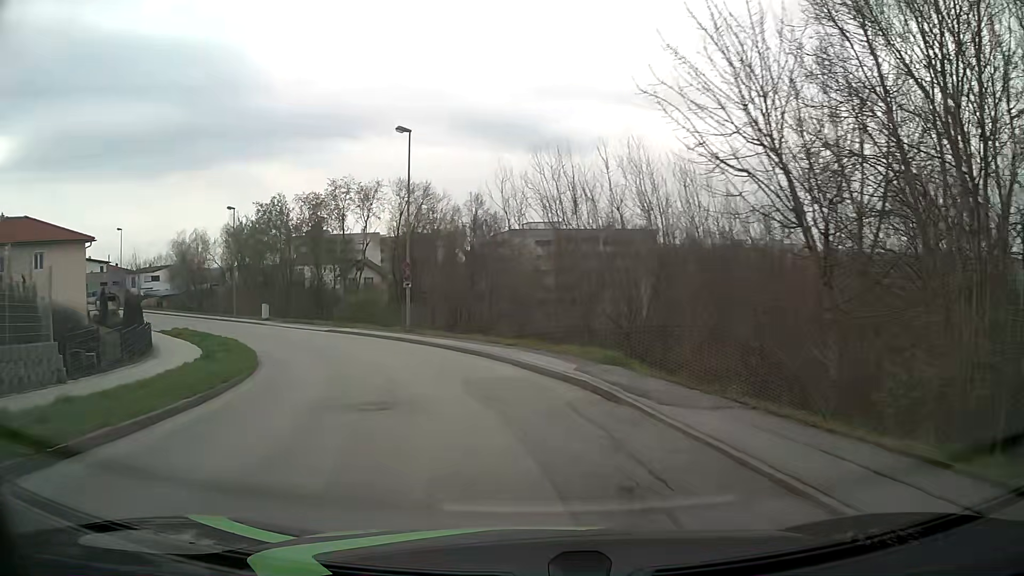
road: residential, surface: asphalt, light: Day
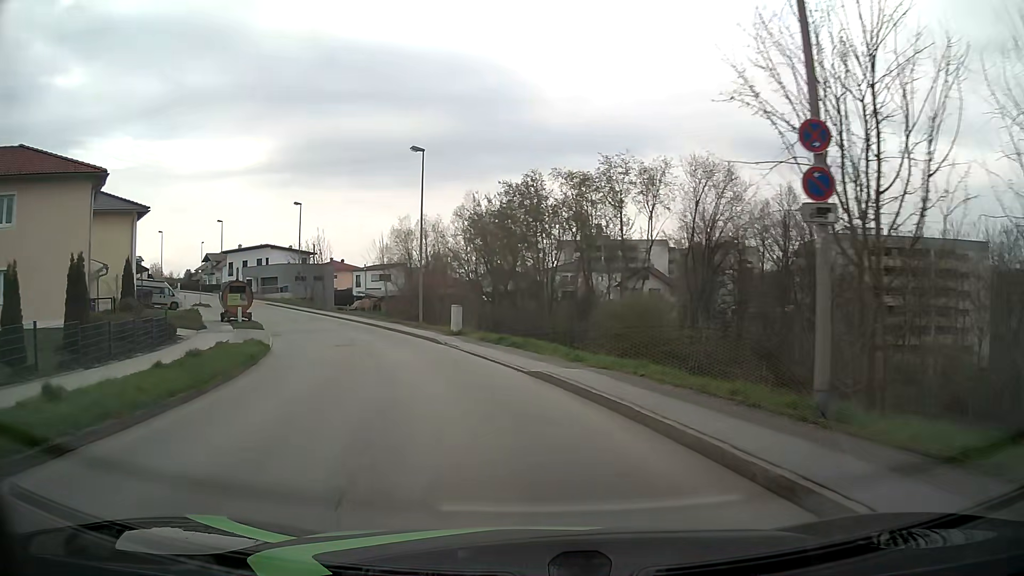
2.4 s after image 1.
(-5.4, +24.5) m; -24°
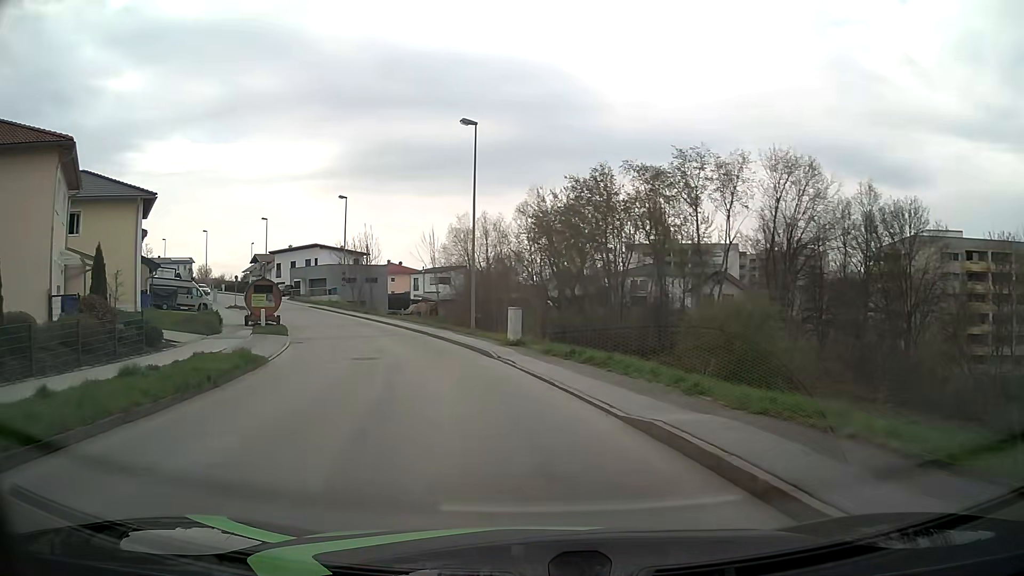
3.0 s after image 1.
(-0.3, +6.2) m; -6°
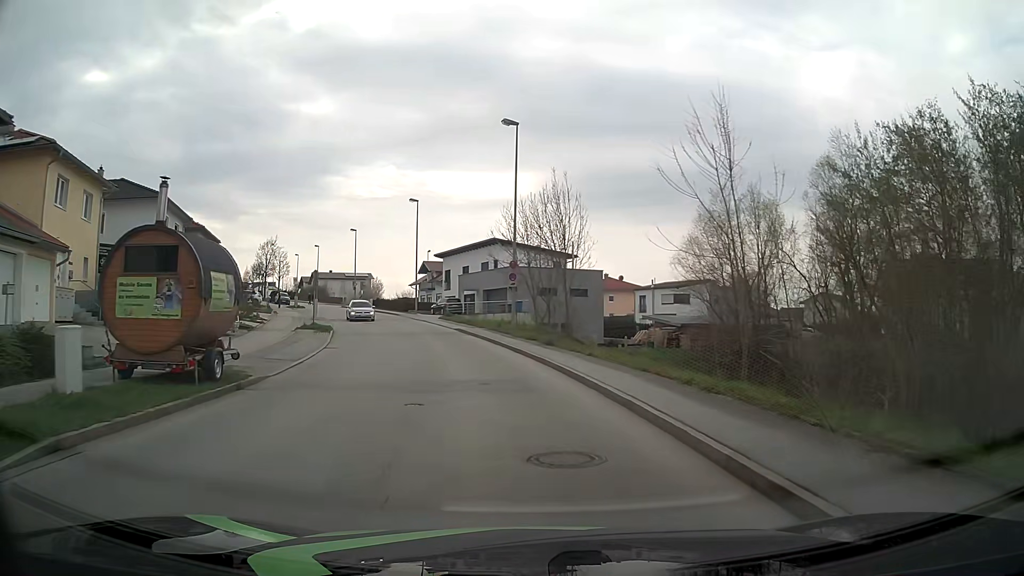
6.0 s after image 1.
(-5.5, +29.1) m; -18°
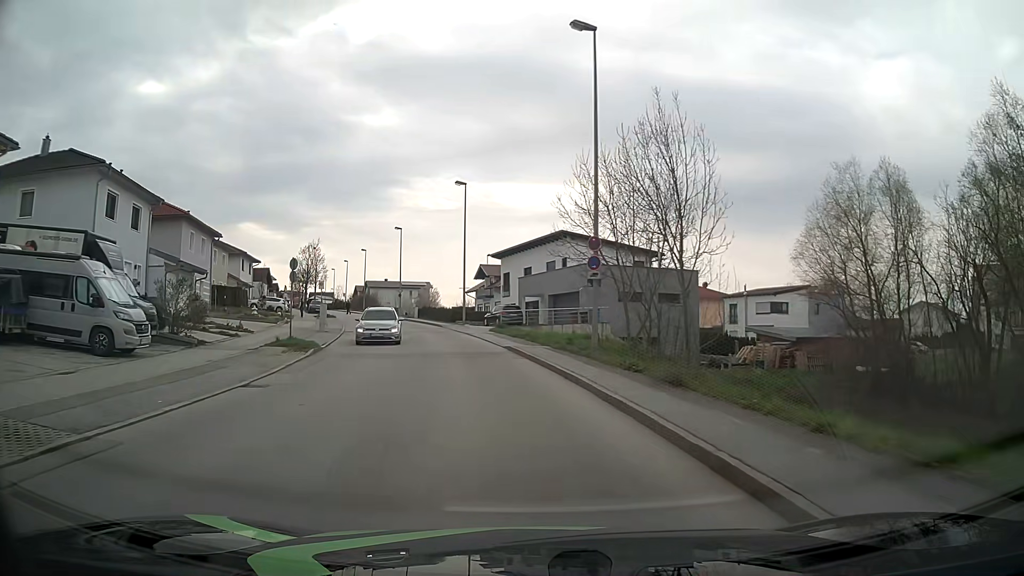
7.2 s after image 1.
(-0.6, +12.1) m; -5°
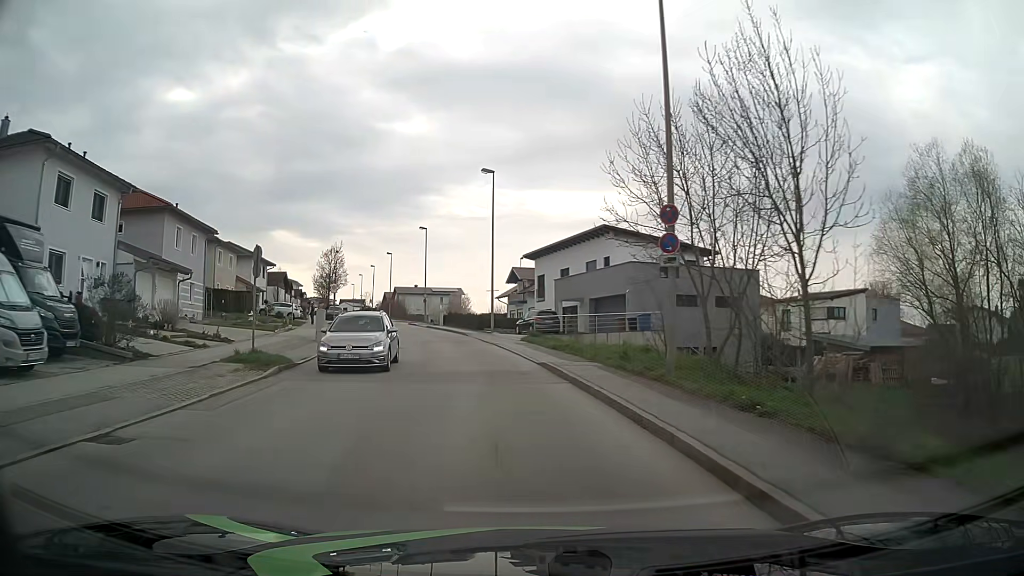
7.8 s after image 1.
(-0.2, +6.1) m; -3°
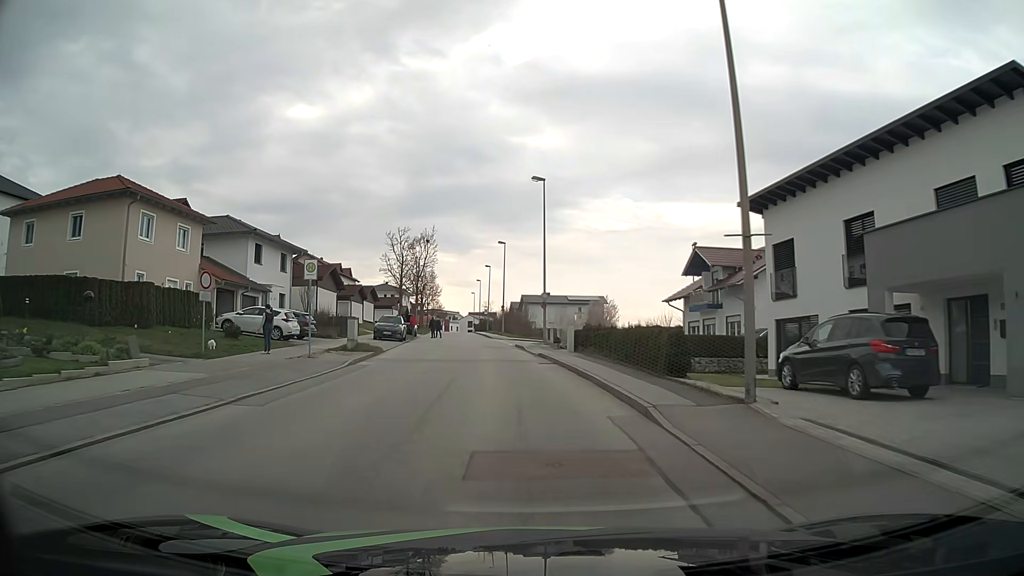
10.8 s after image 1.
(-3.6, +30.1) m; -12°
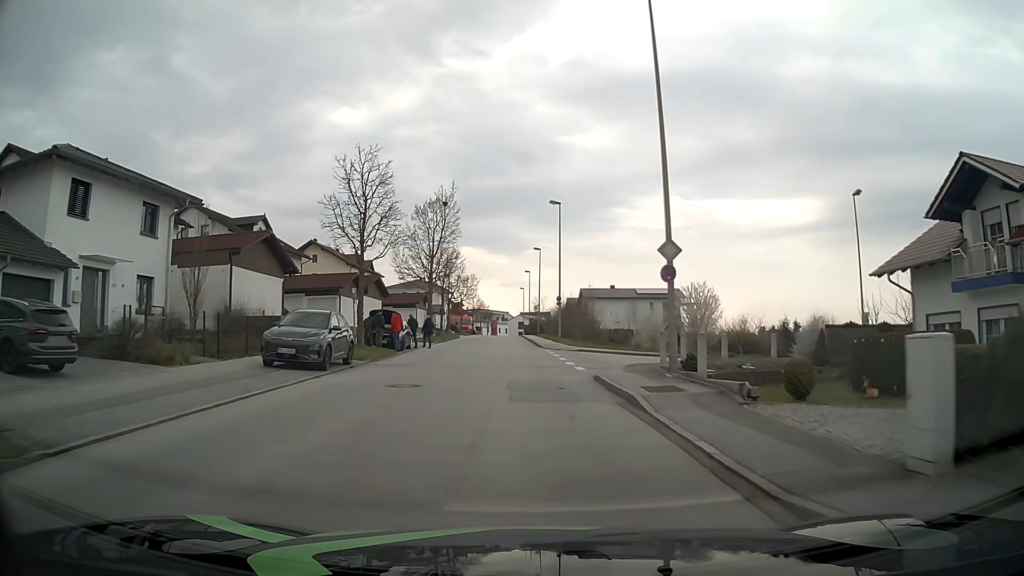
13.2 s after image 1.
(-1.2, +24.0) m; -5°
